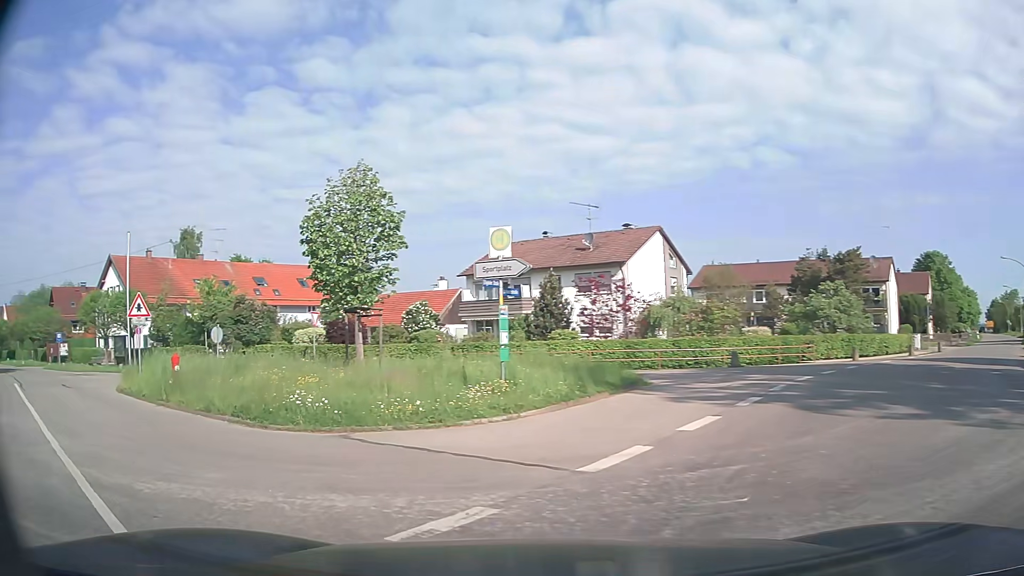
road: tertiary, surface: asphalt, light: Day
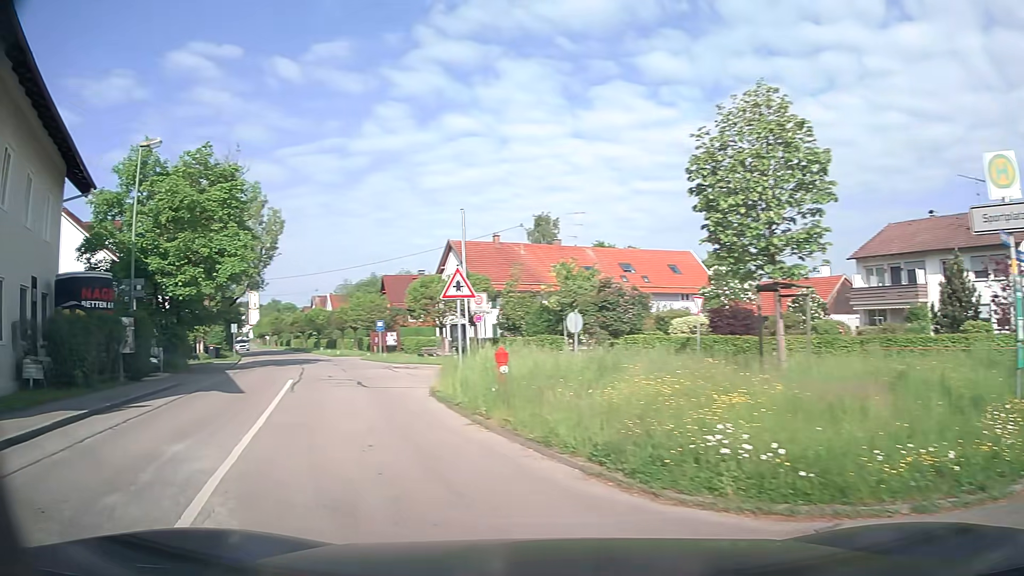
(-1.3, +5.4) m; -30°
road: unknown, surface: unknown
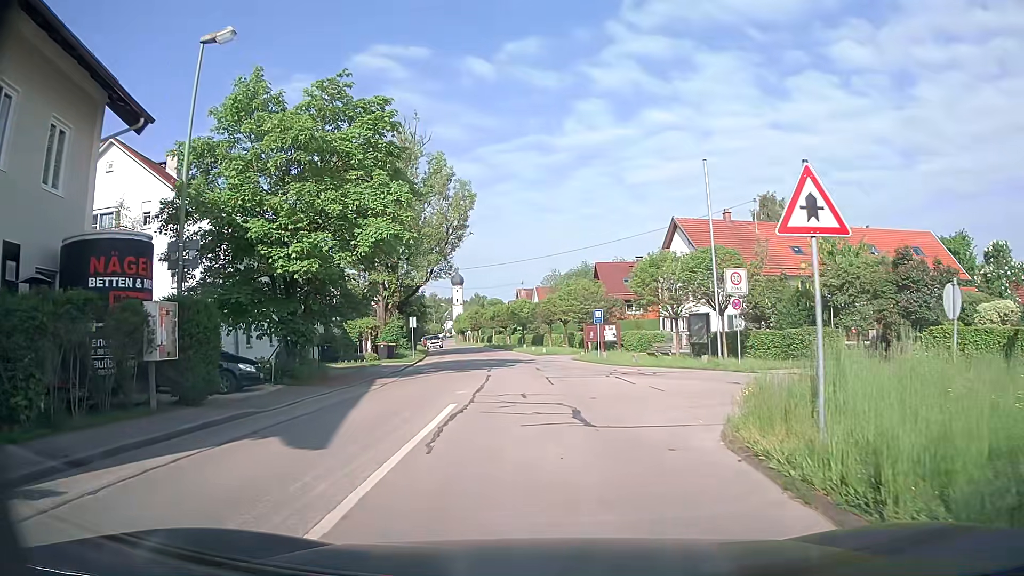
(-2.0, +9.1) m; -17°
